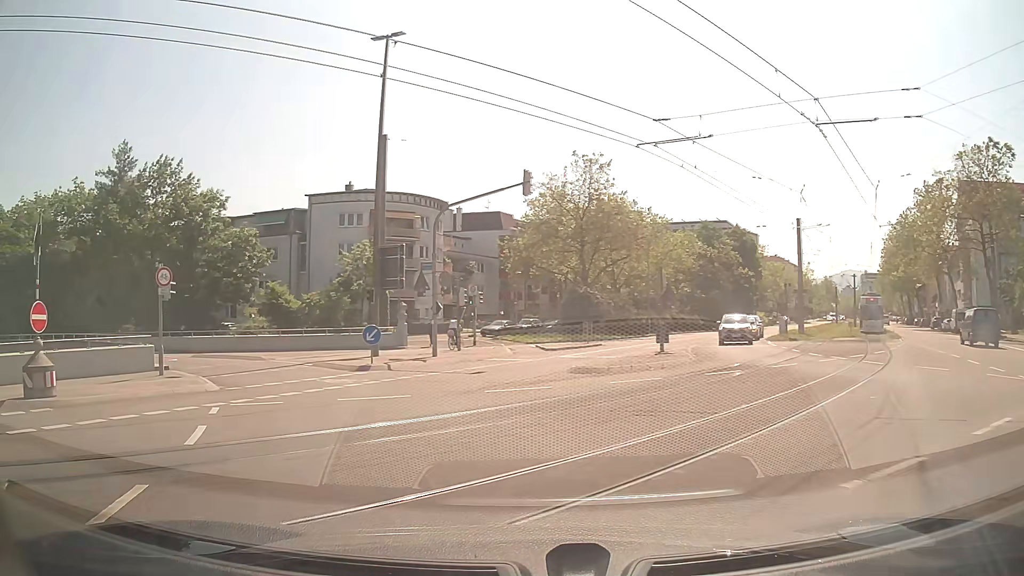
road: tertiary_link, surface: asphalt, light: Day
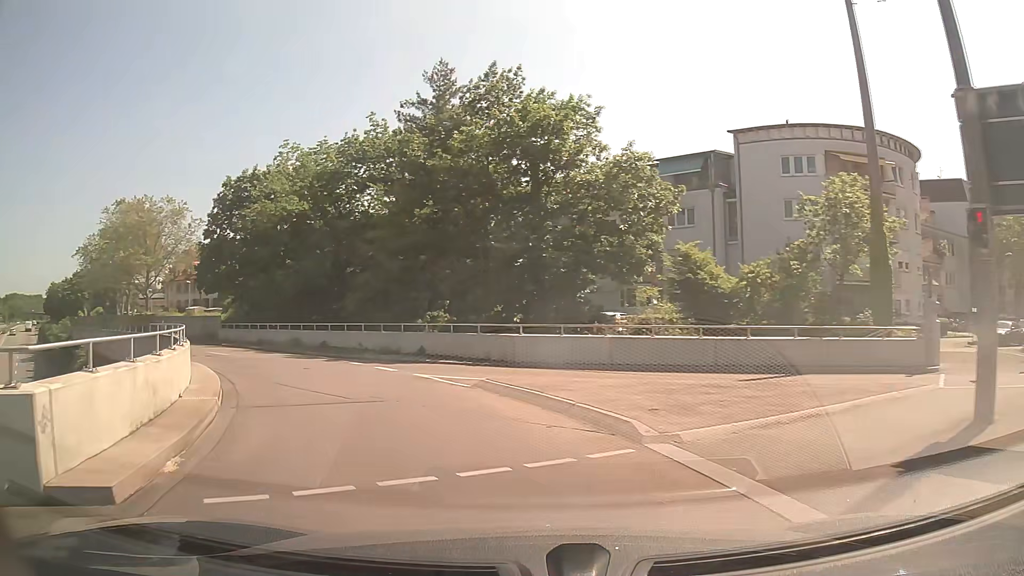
(-6.4, +19.1) m; -36°
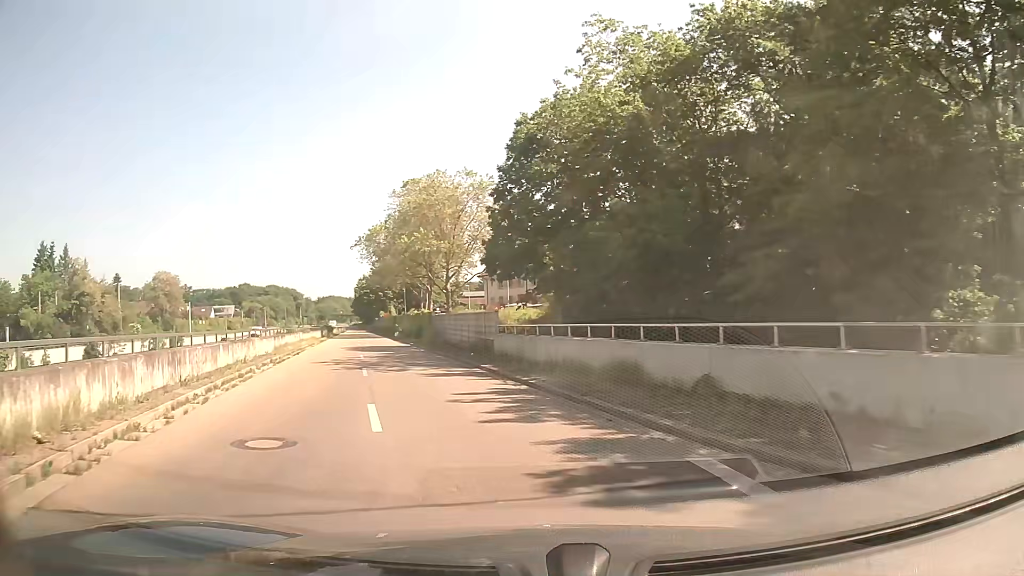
(-5.2, +18.8) m; -29°
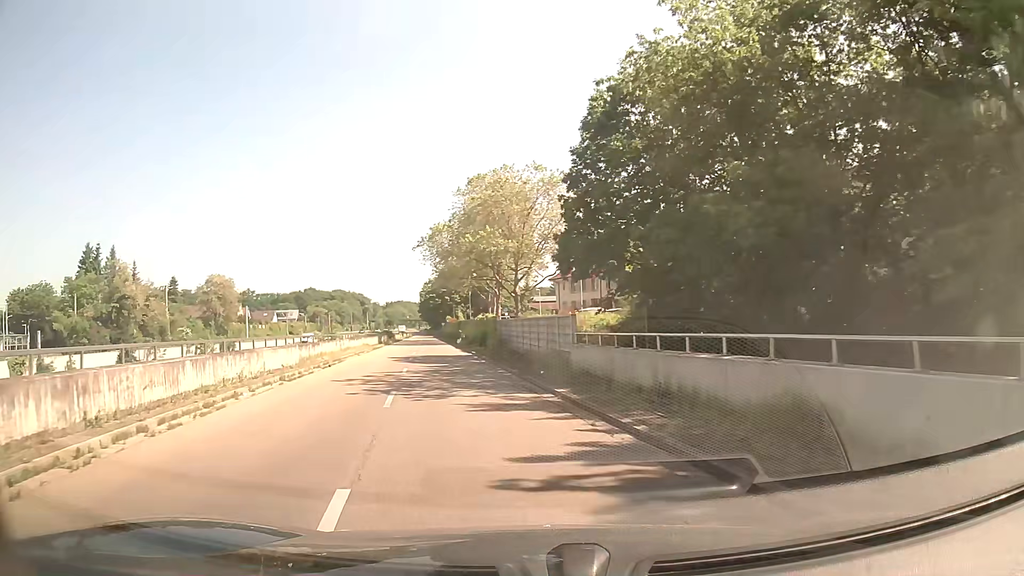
(-0.3, +5.5) m; -6°
(-1, +10) (-2, +20) (-4, +30) (-5, +40) (-7, +50) (-8, +59) (-10, +69) (-11, +79) (-13, +89) (-14, +99) m
